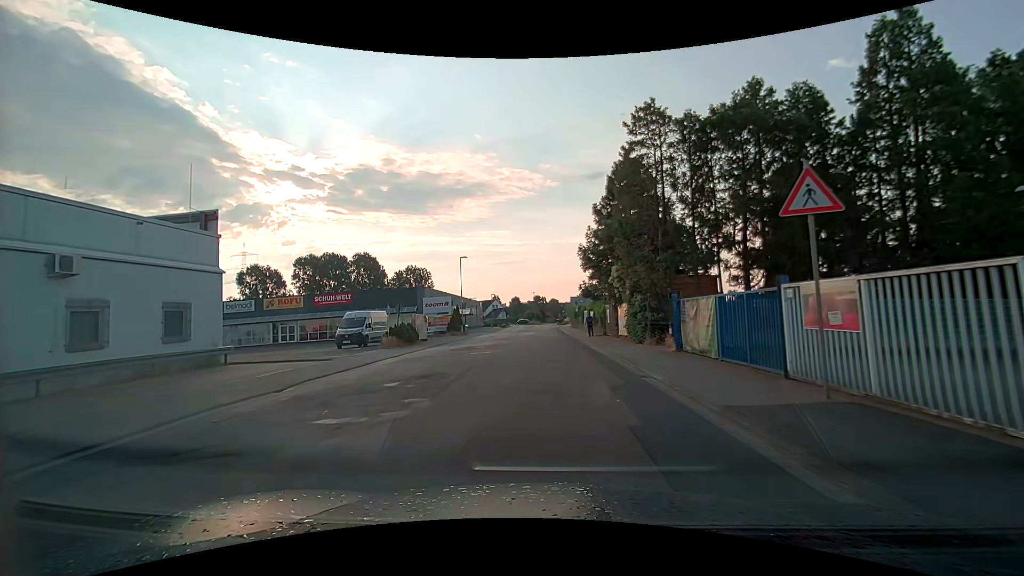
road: unclassified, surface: asphalt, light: Day
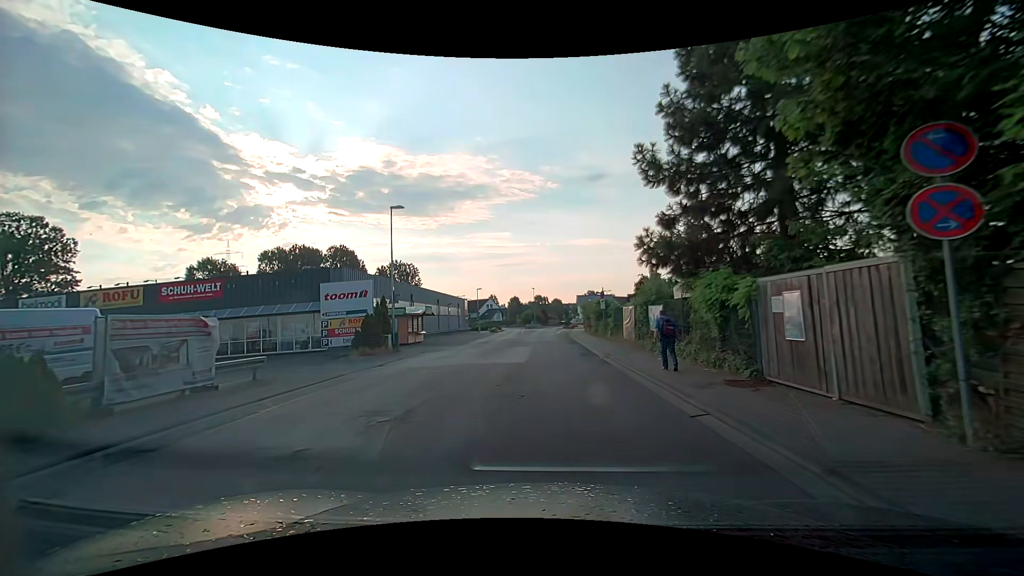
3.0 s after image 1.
(+0.1, +25.0) m; 0°
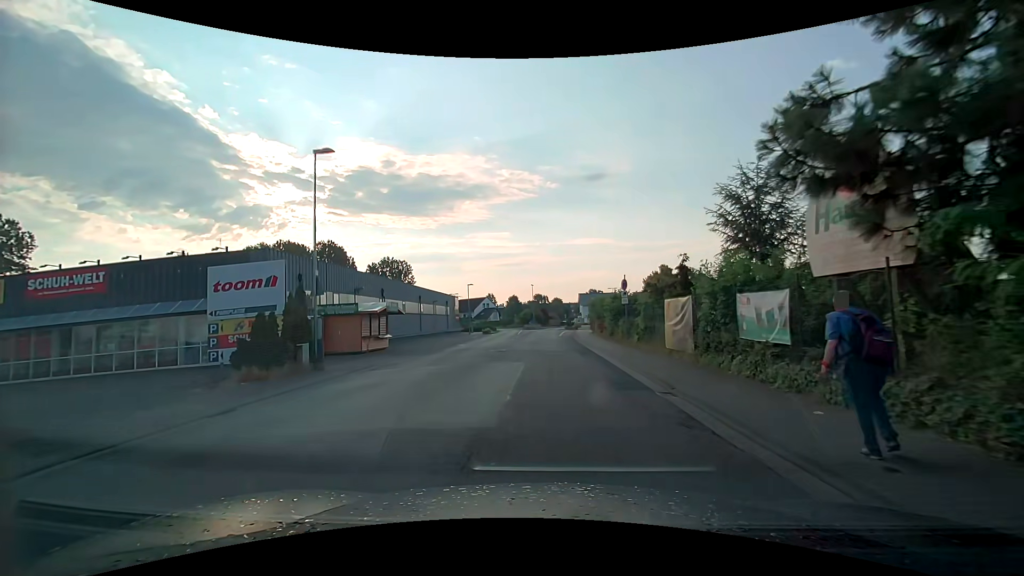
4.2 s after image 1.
(+0.1, +9.6) m; 0°
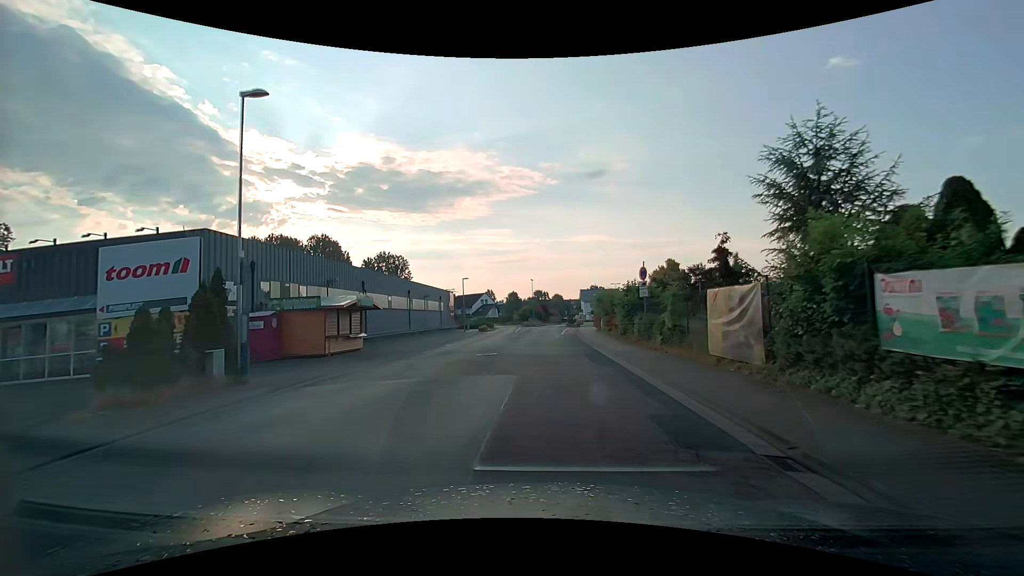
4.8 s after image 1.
(0.0, +4.7) m; +1°
(0, +10) (0, +20) (0, +30) (0, +40) (0, +50) (0, +60) (0, +70) (0, +80) (+2, +90) (+6, +99) m
